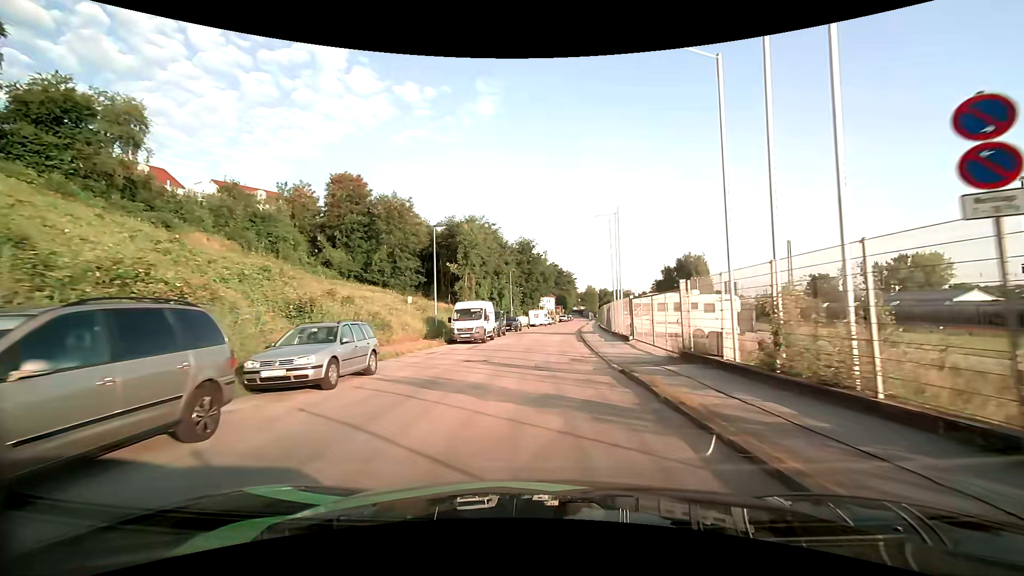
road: residential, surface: asphalt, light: Day
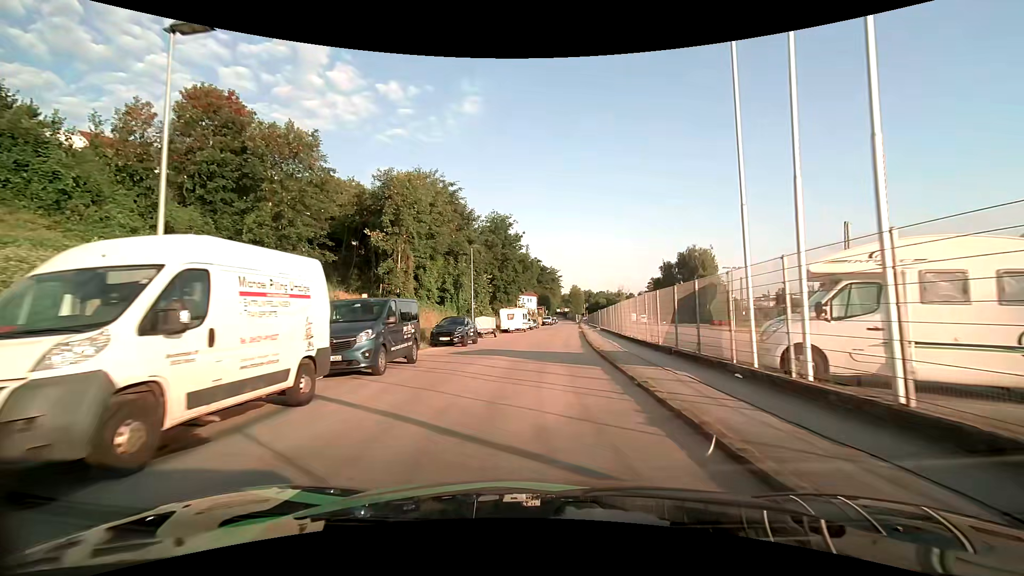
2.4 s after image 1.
(+0.4, +24.3) m; +2°
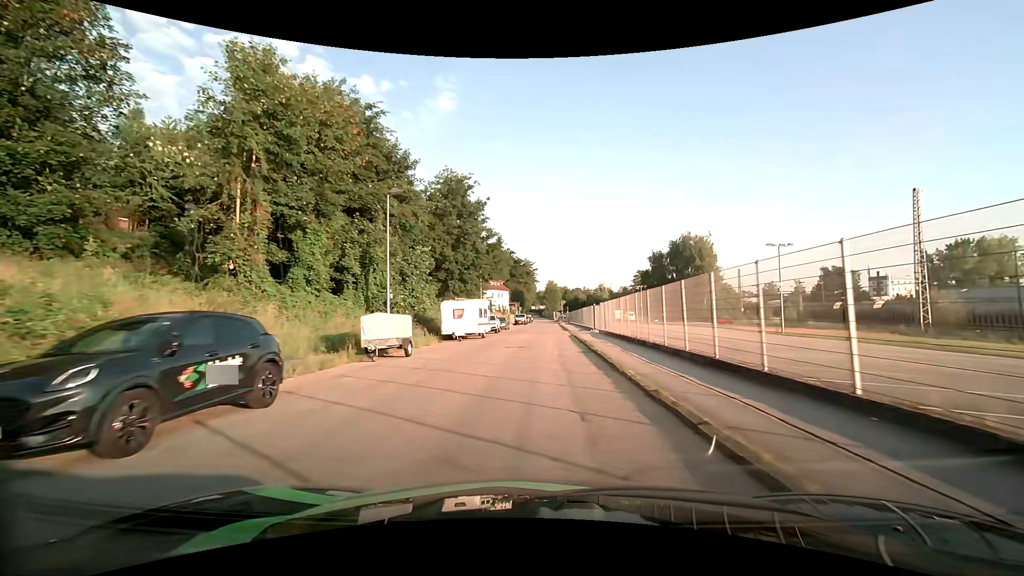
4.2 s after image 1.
(+0.3, +19.6) m; +3°
